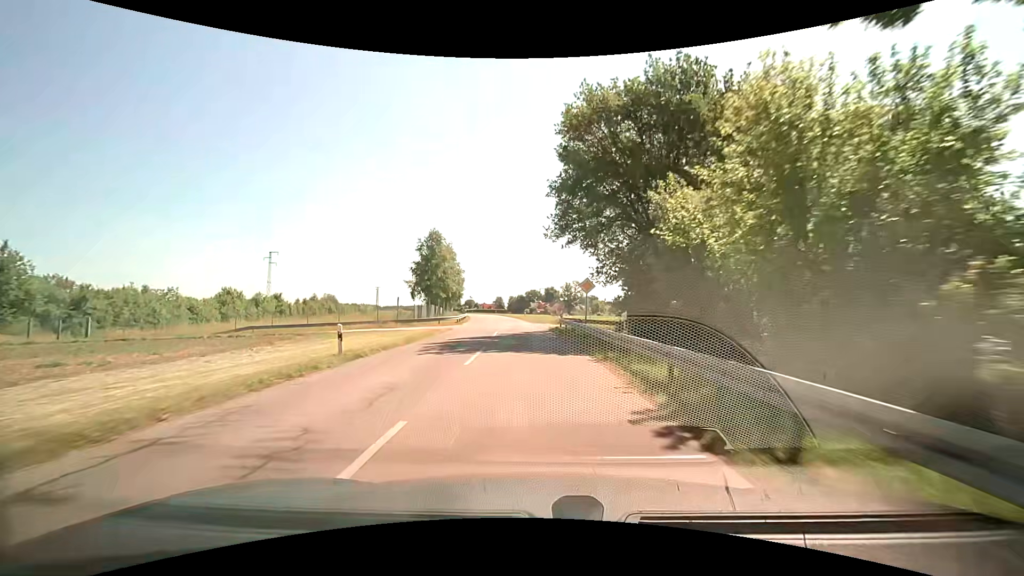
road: tertiary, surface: asphalt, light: Day
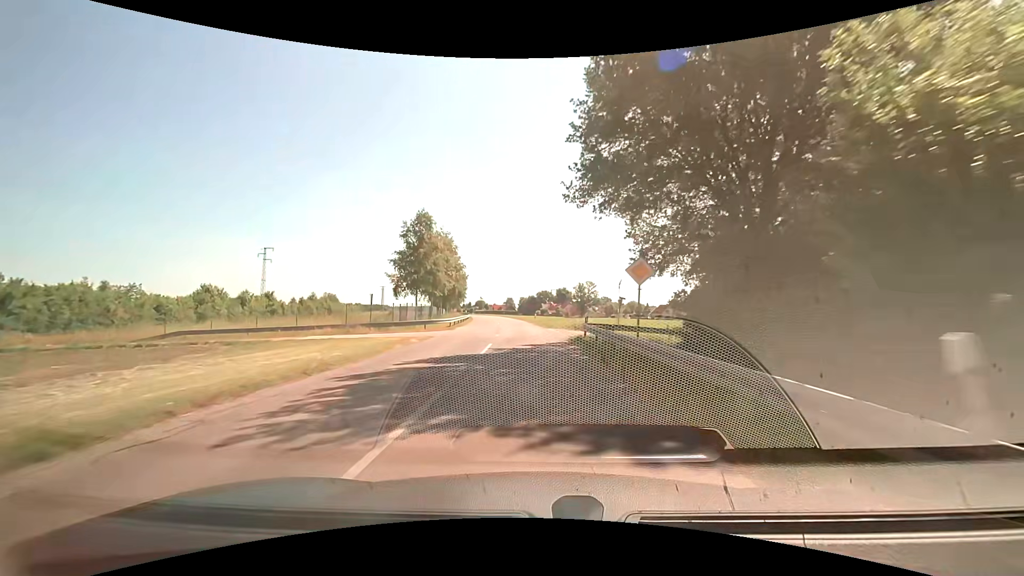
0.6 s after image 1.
(-0.1, +9.9) m; -2°
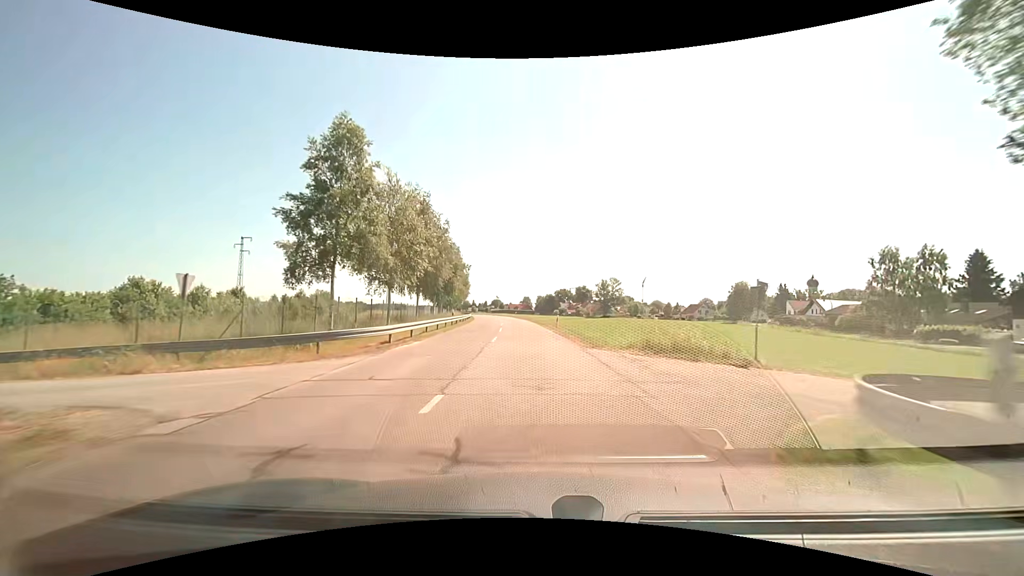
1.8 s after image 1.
(-0.3, +19.8) m; -2°
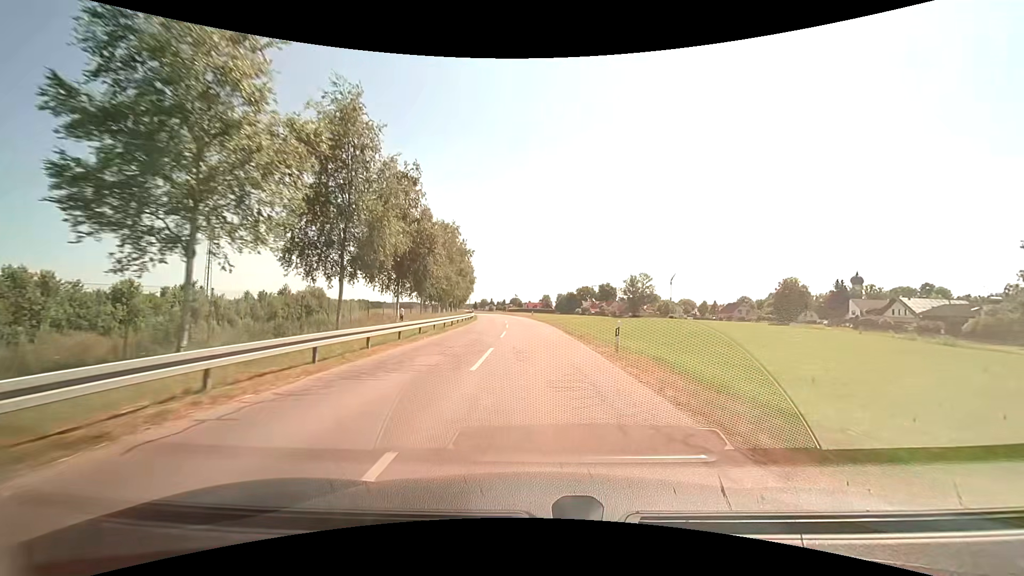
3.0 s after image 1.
(-0.3, +19.7) m; -2°
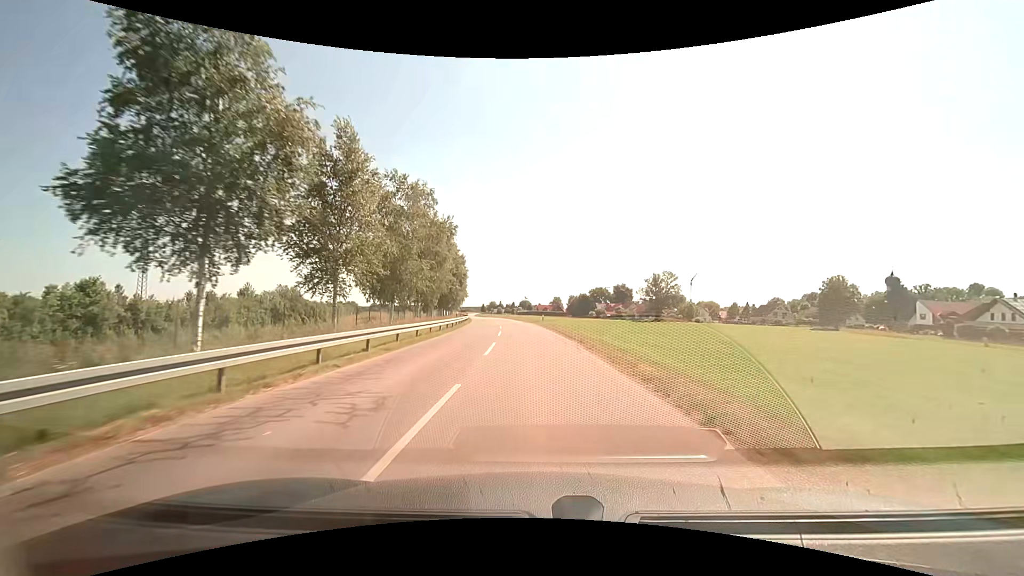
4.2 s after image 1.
(-0.3, +19.7) m; -1°
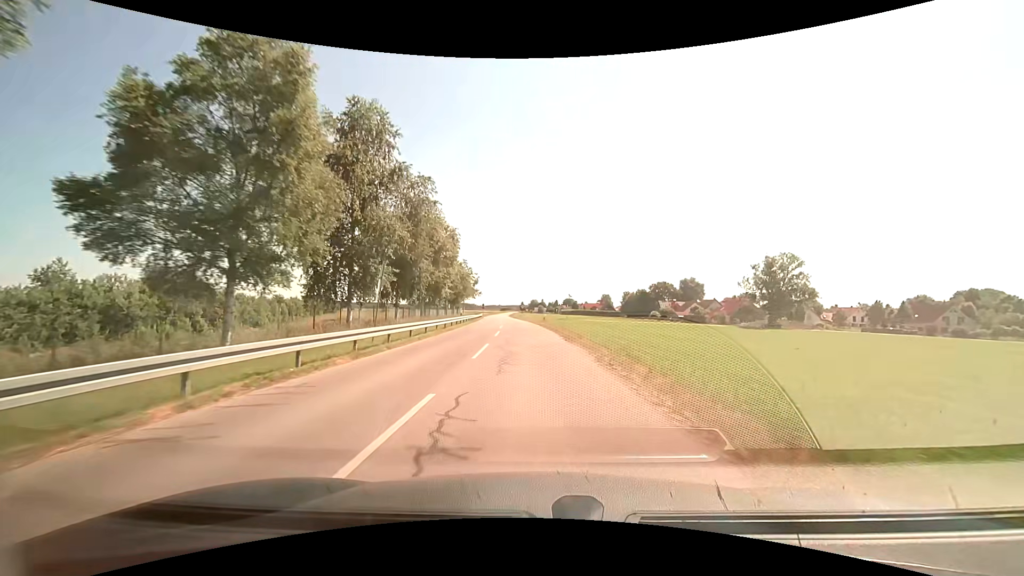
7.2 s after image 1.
(-1.9, +49.1) m; -5°
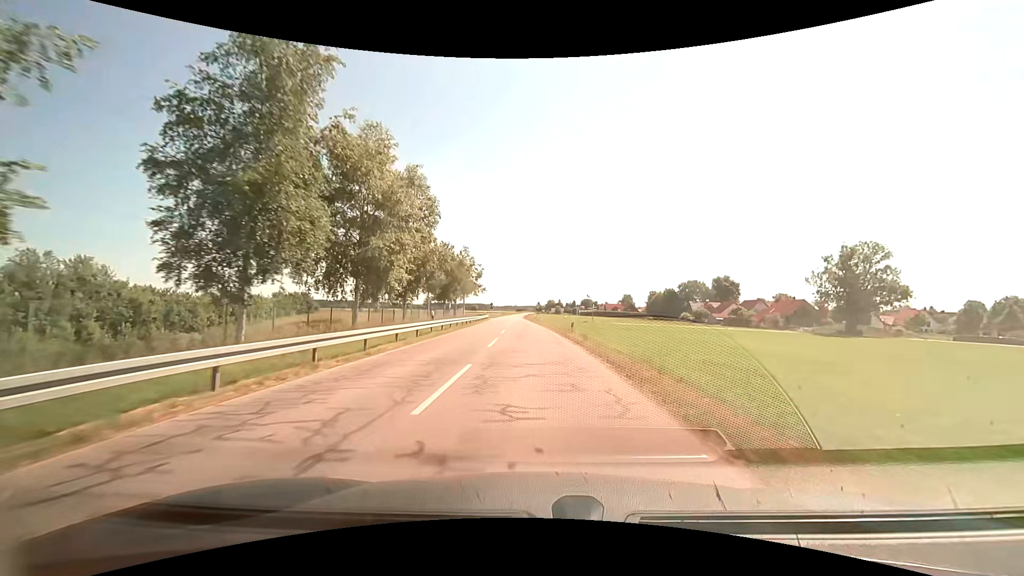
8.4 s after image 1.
(-0.2, +19.6) m; -1°
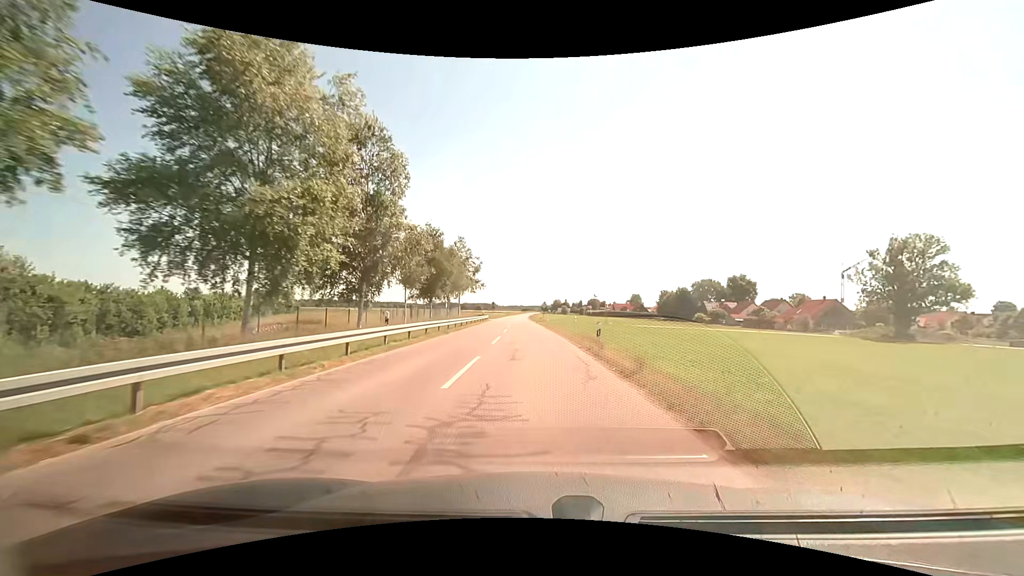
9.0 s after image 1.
(-0.1, +9.8) m; -1°
(0, +10) (0, +20) (0, +30) (-1, +40) (-1, +50) (-1, +60) (-1, +70) (-2, +80) (-2, +90) (-2, +100) m
